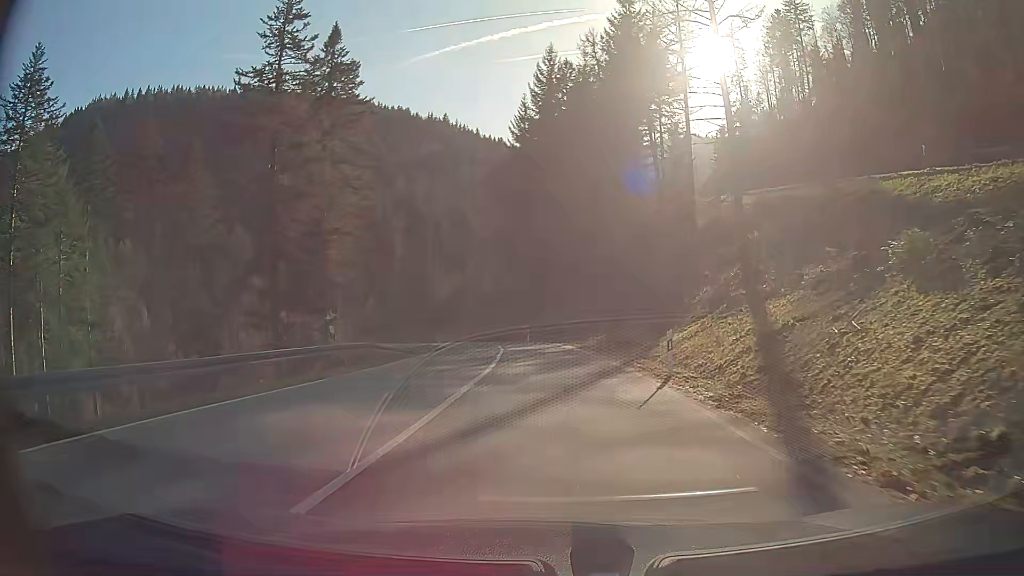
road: secondary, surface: asphalt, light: Day
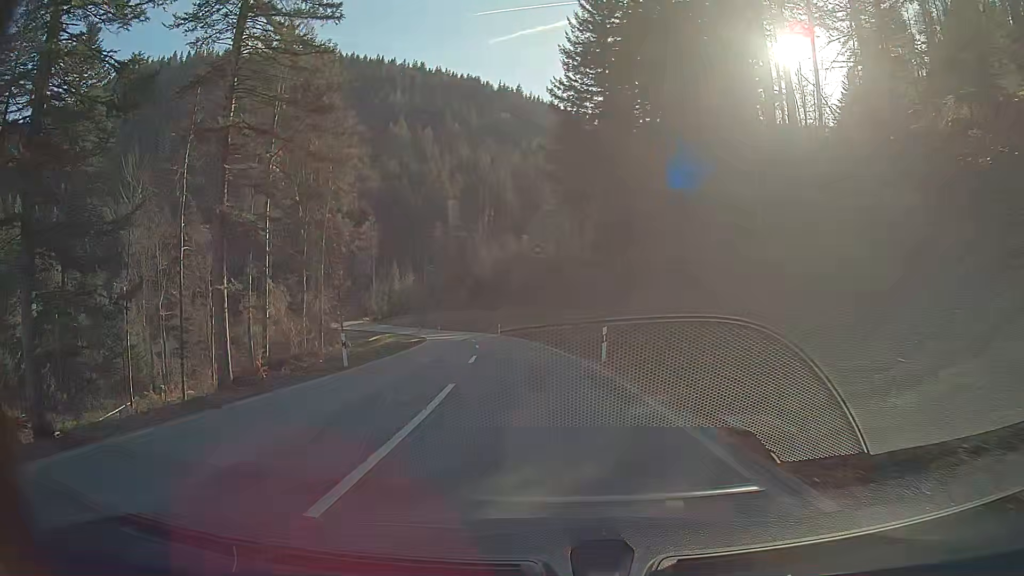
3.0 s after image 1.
(-2.1, +40.0) m; -7°
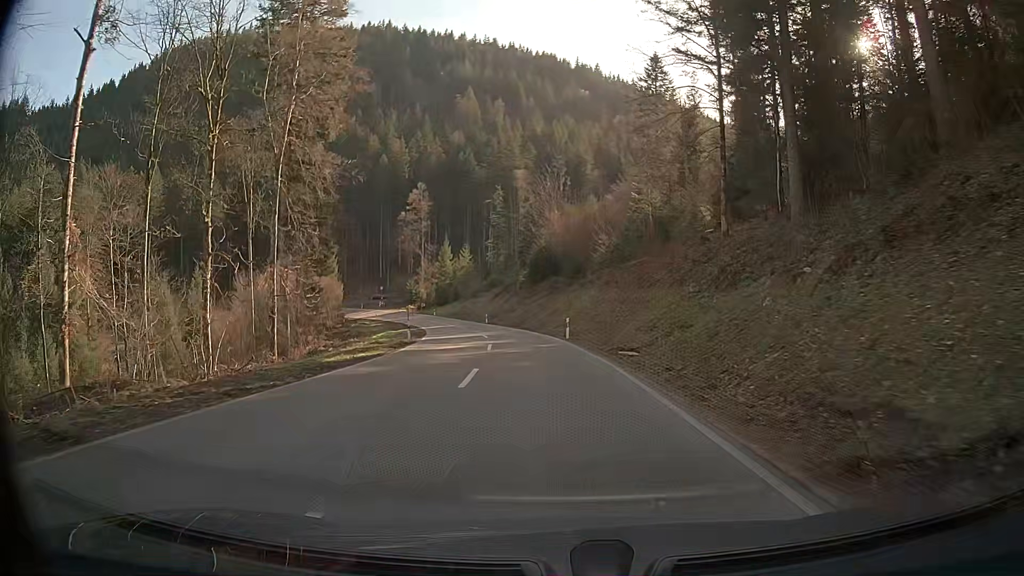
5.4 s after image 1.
(-2.1, +33.4) m; -7°
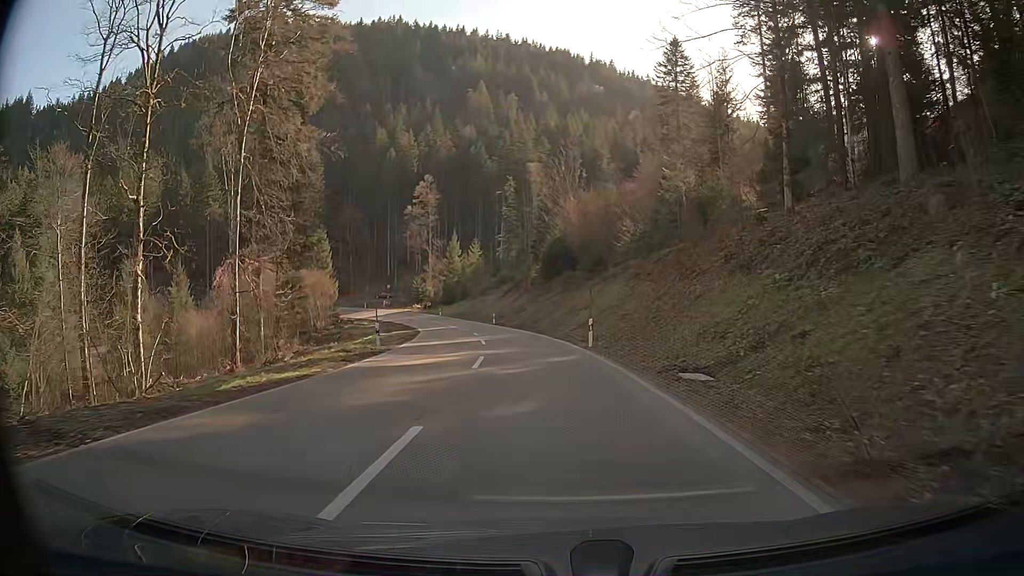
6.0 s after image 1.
(-0.1, +8.6) m; -1°
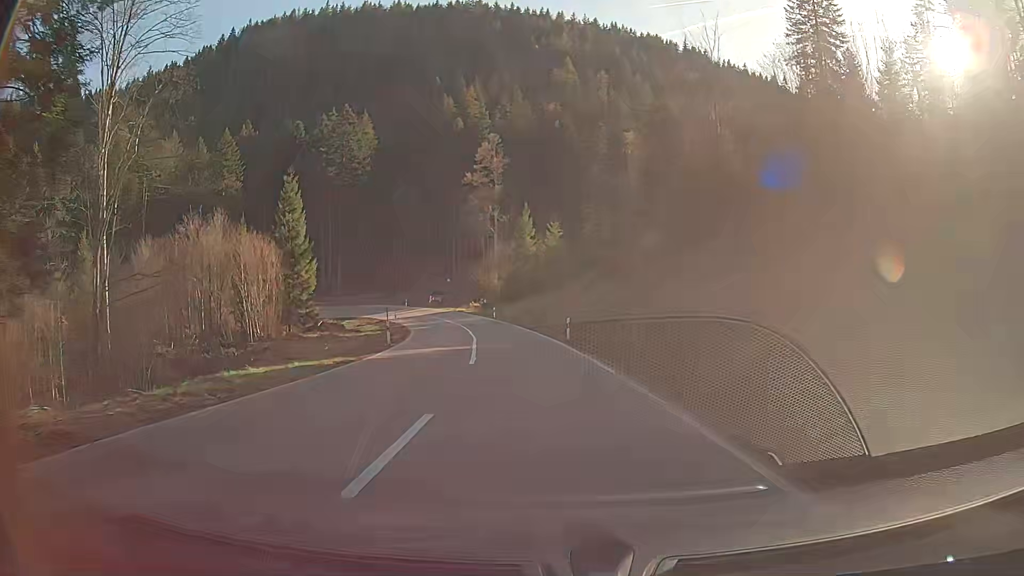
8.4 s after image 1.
(-2.2, +35.1) m; -8°
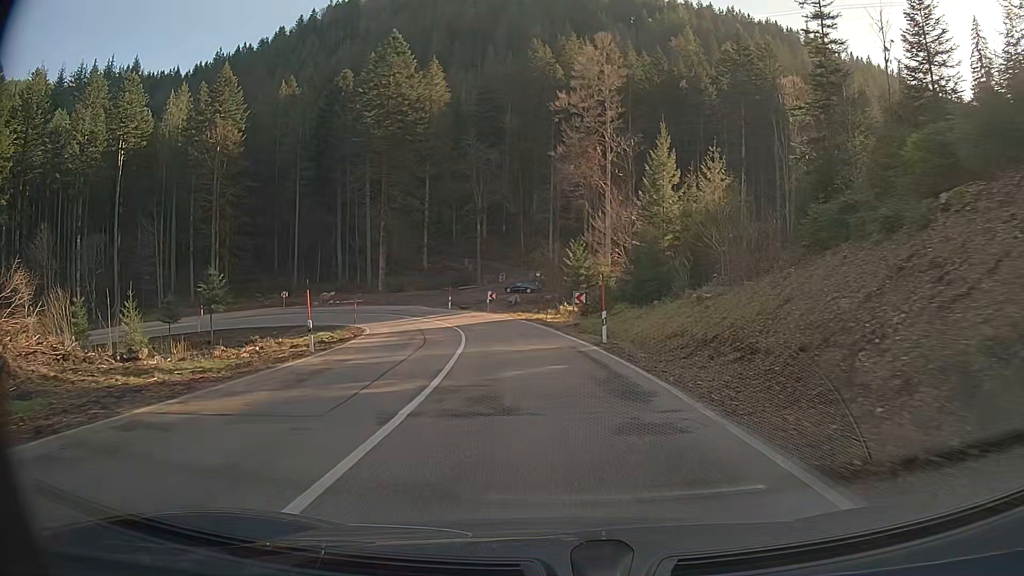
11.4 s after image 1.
(-3.6, +43.4) m; -9°
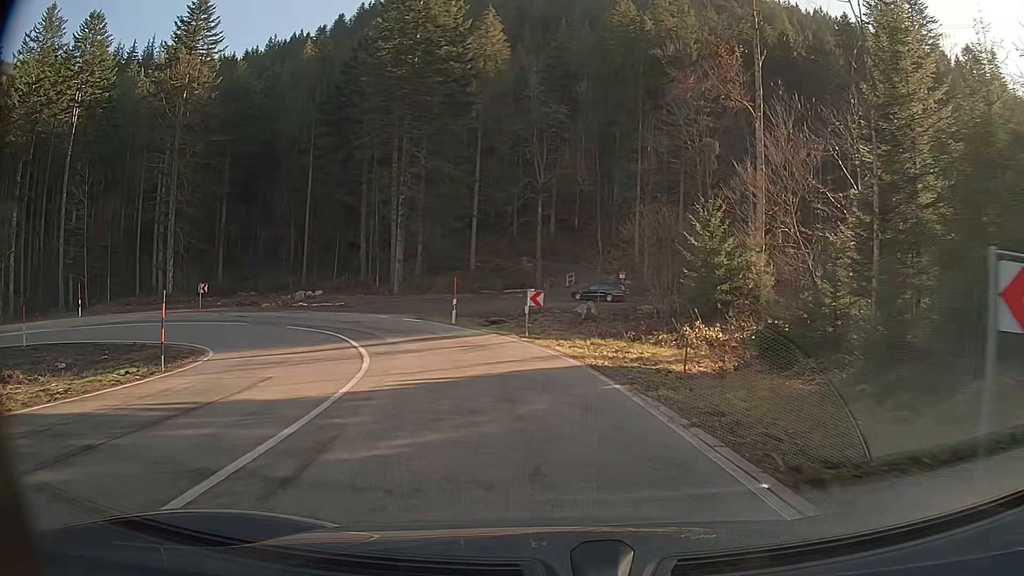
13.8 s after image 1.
(-1.6, +29.4) m; -7°
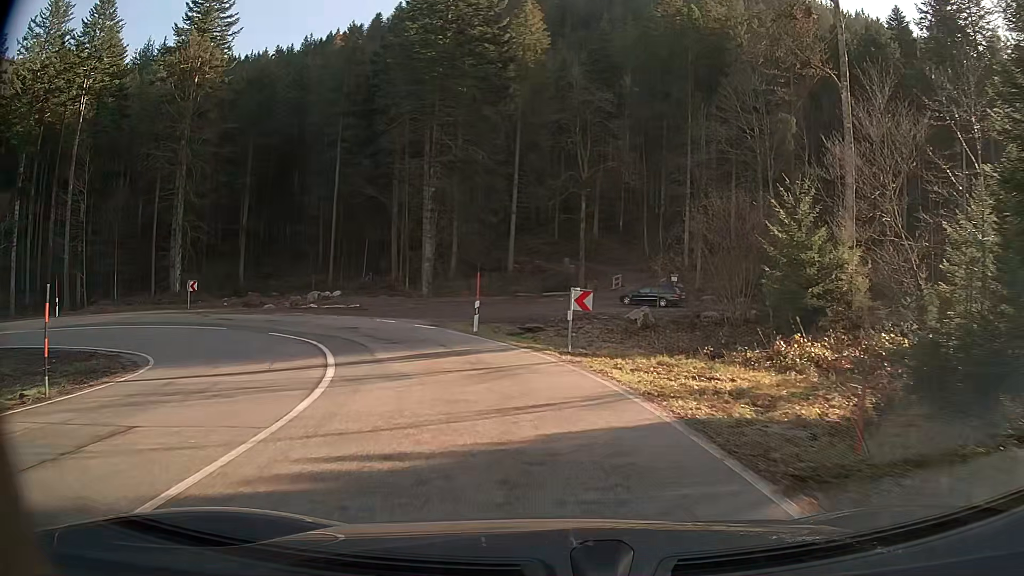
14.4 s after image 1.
(-0.2, +6.3) m; -4°
